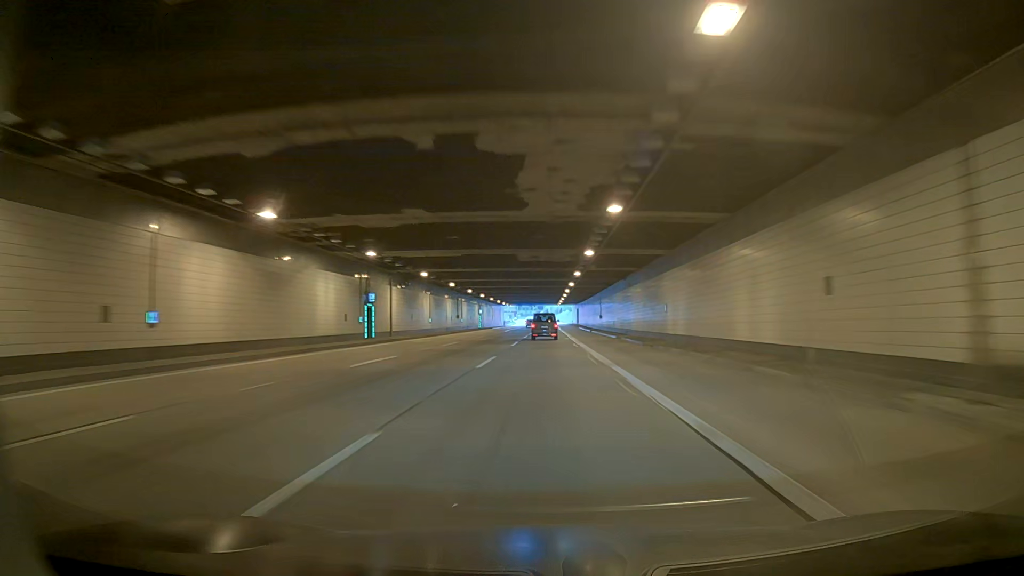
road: motorway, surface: asphalt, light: Day
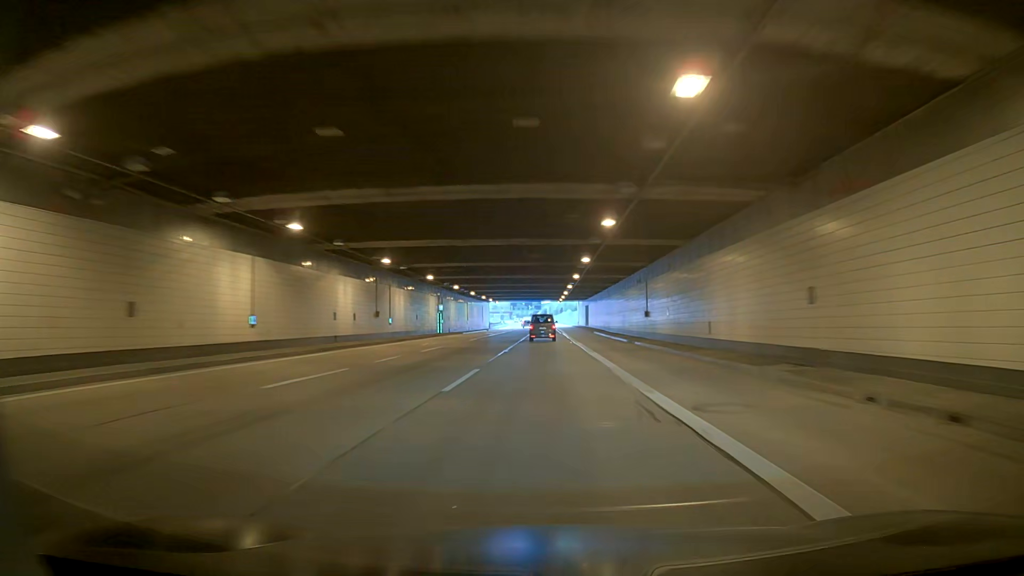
(+0.2, +42.5) m; 0°
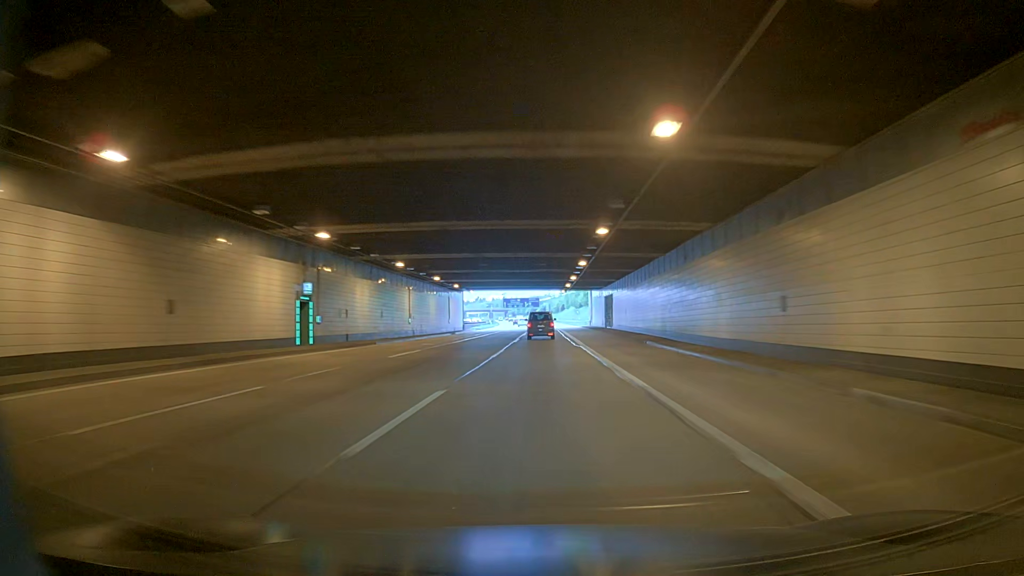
(0.0, +42.5) m; 0°
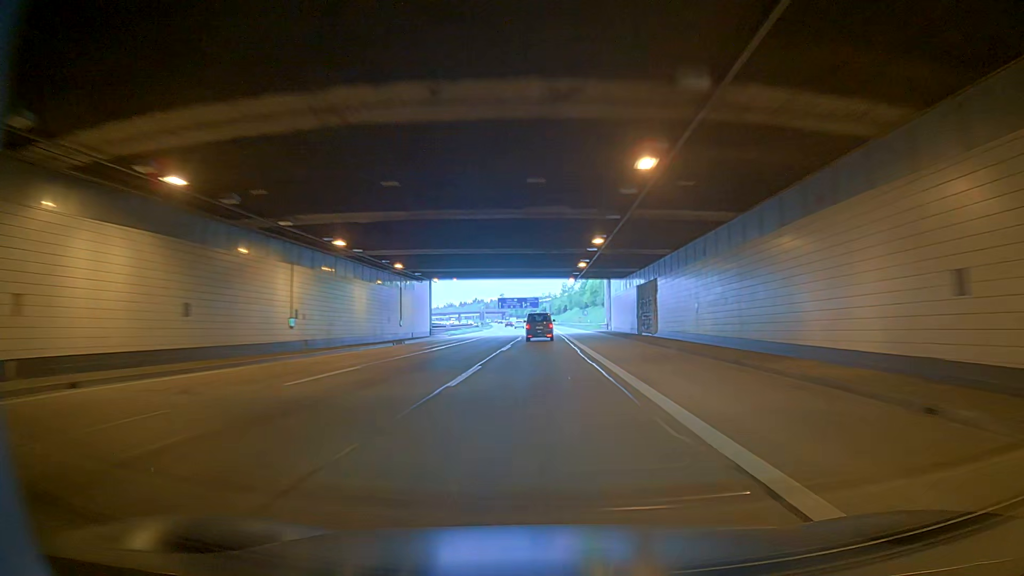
(0.0, +28.3) m; 0°
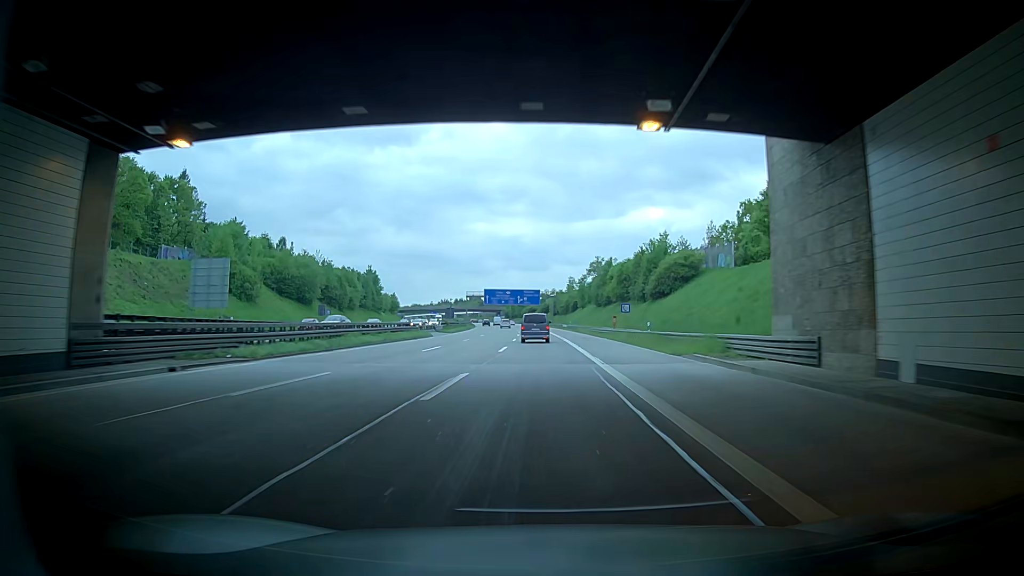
(0.0, +56.7) m; 0°
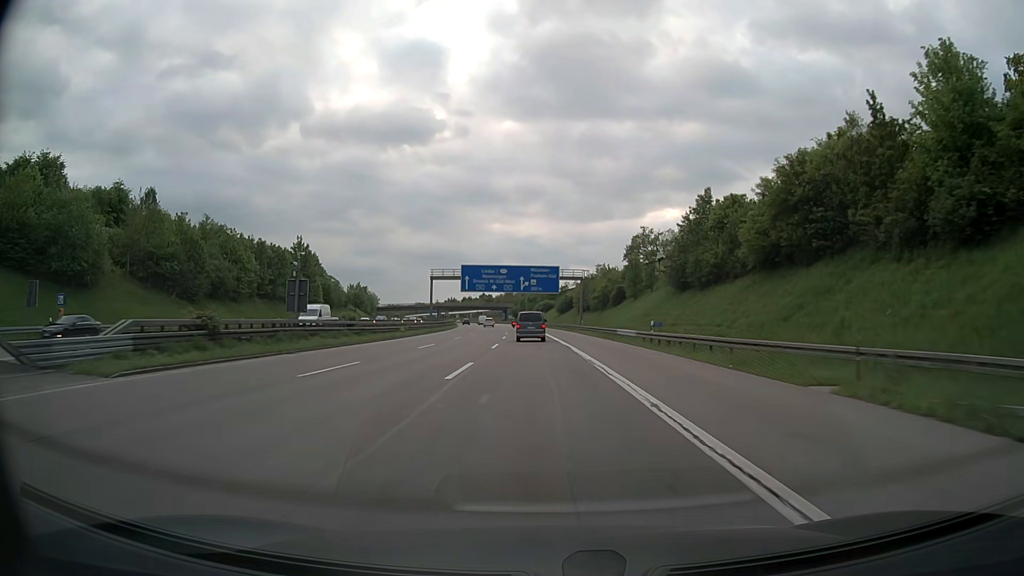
(+0.3, +70.8) m; -1°
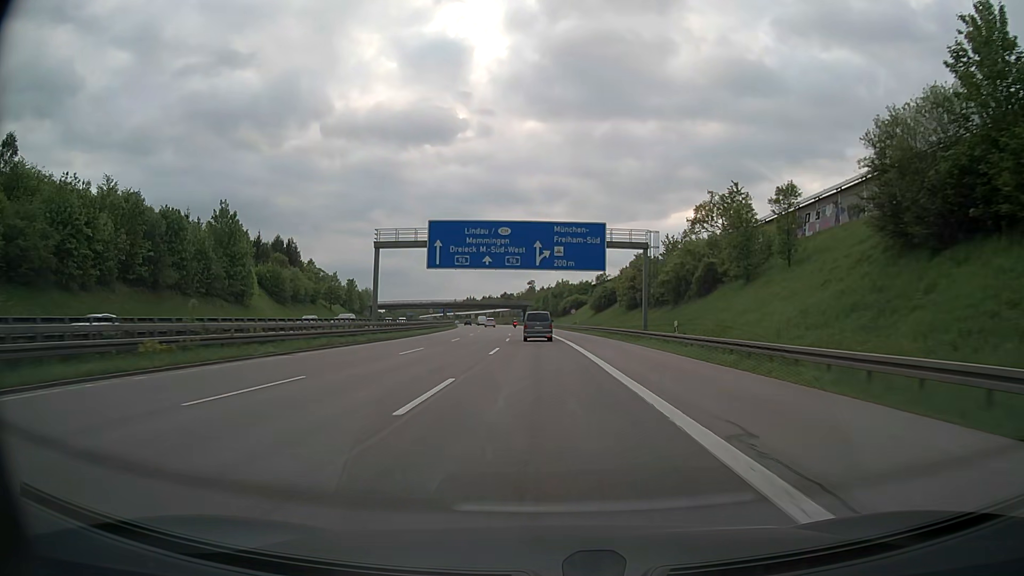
(-0.8, +42.5) m; -2°
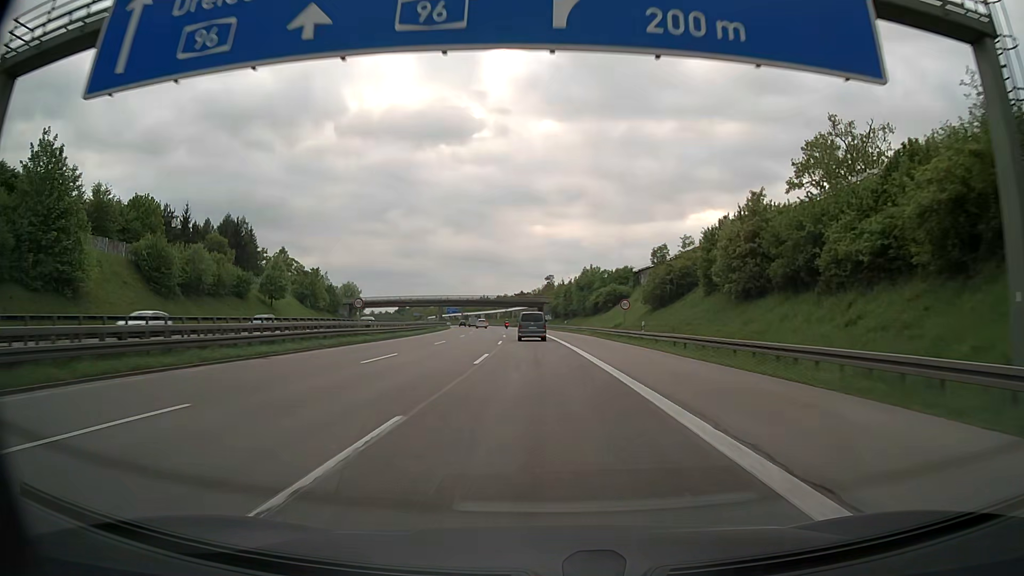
(-0.6, +42.5) m; -2°
(0, +10) (0, +20) (0, +30) (-1, +40) (-1, +50) (-2, +60) (-2, +70) (-3, +80) (-4, +90) (-5, +100) m
